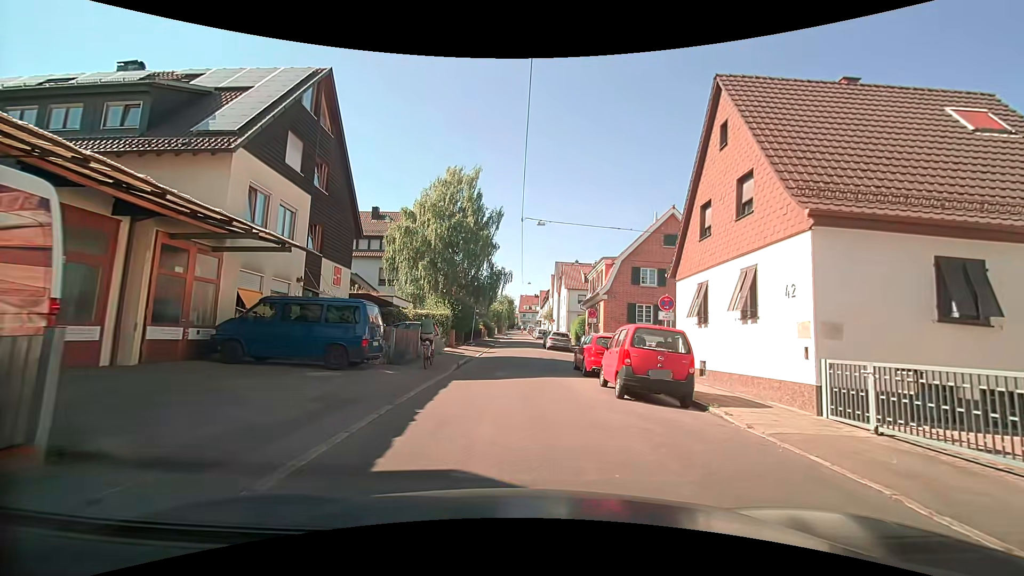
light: Day
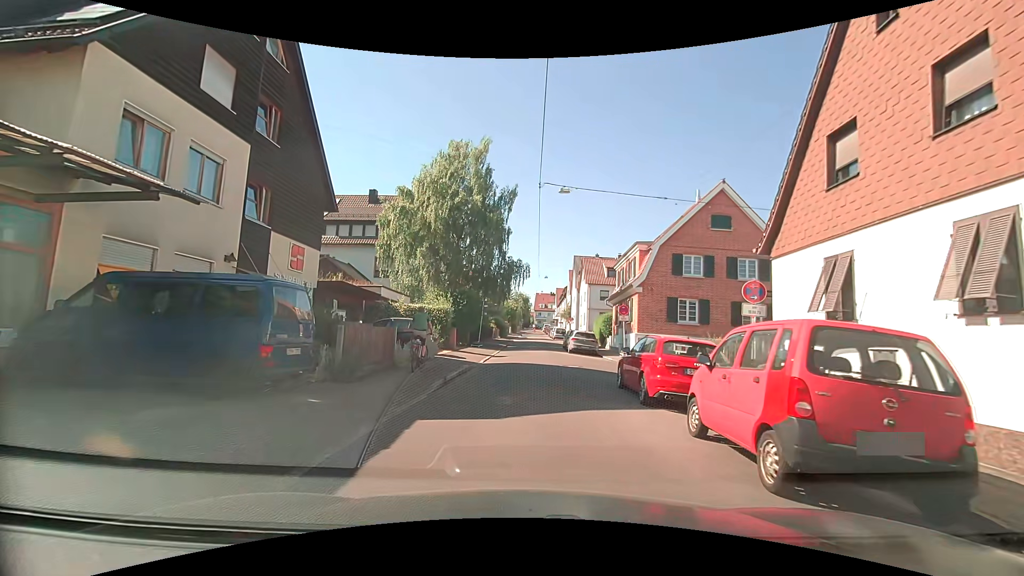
(-0.1, +6.1) m; -1°
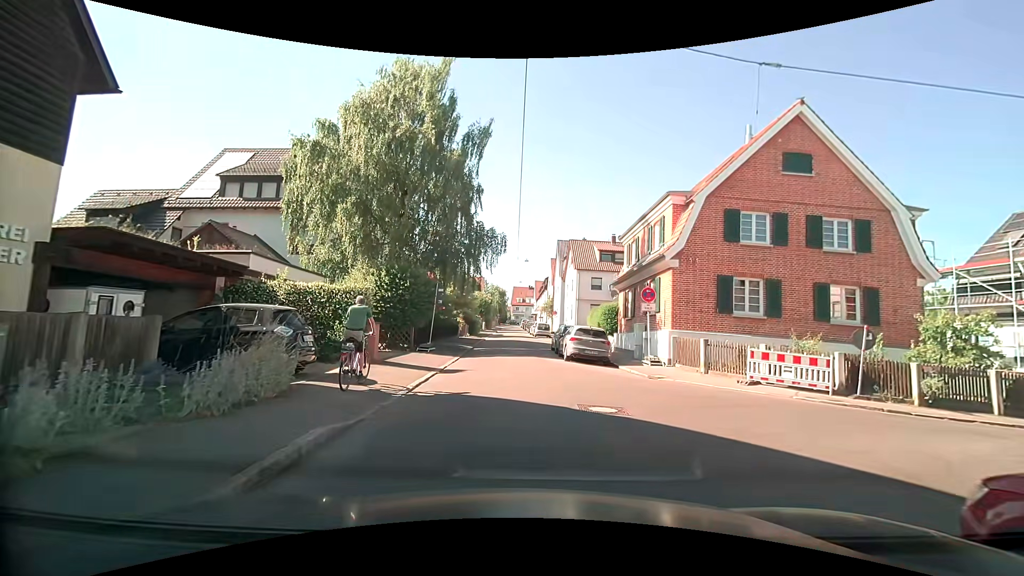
(-0.1, +10.5) m; +1°
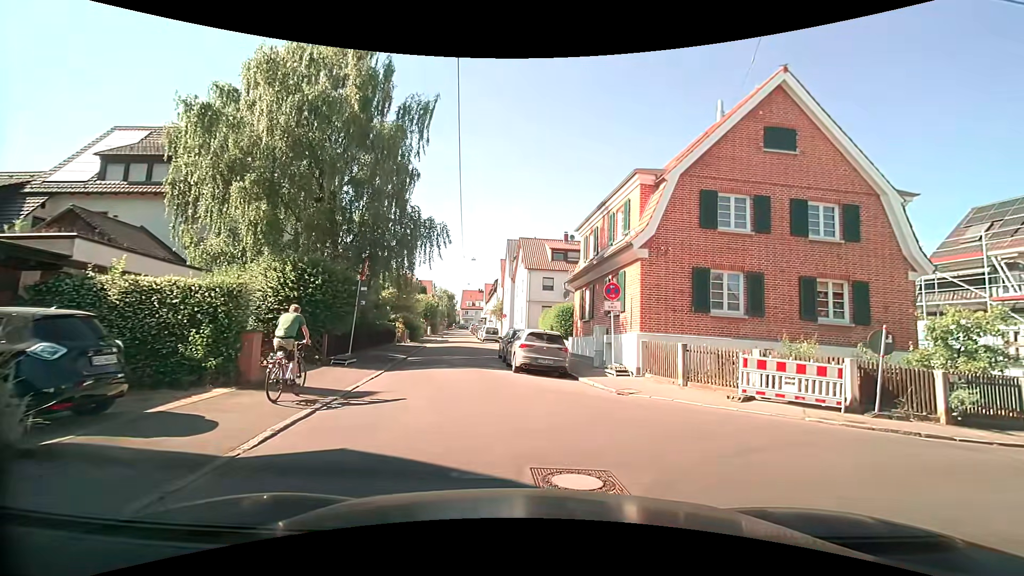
(+0.2, +3.6) m; +5°
